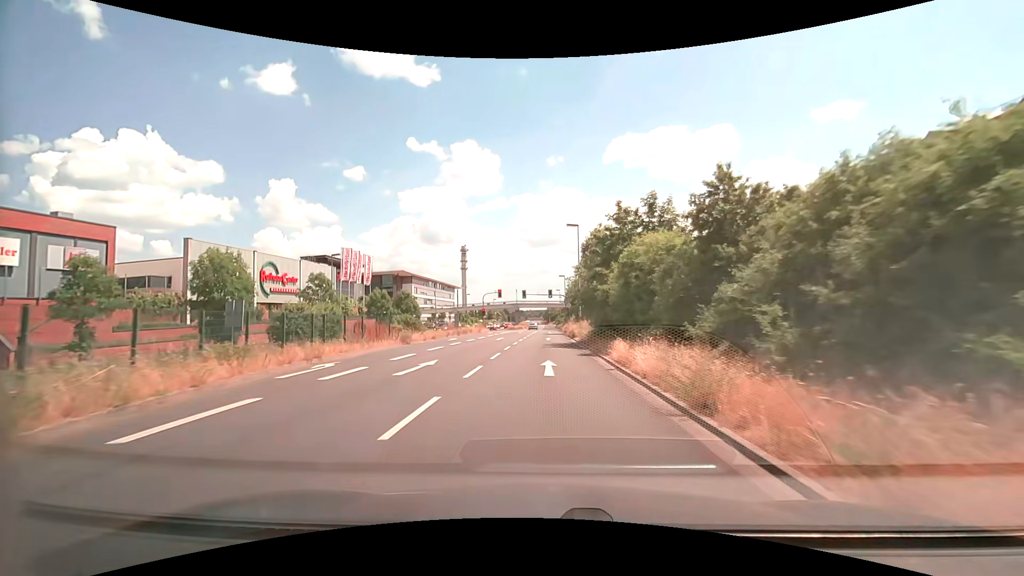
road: primary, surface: asphalt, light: Day
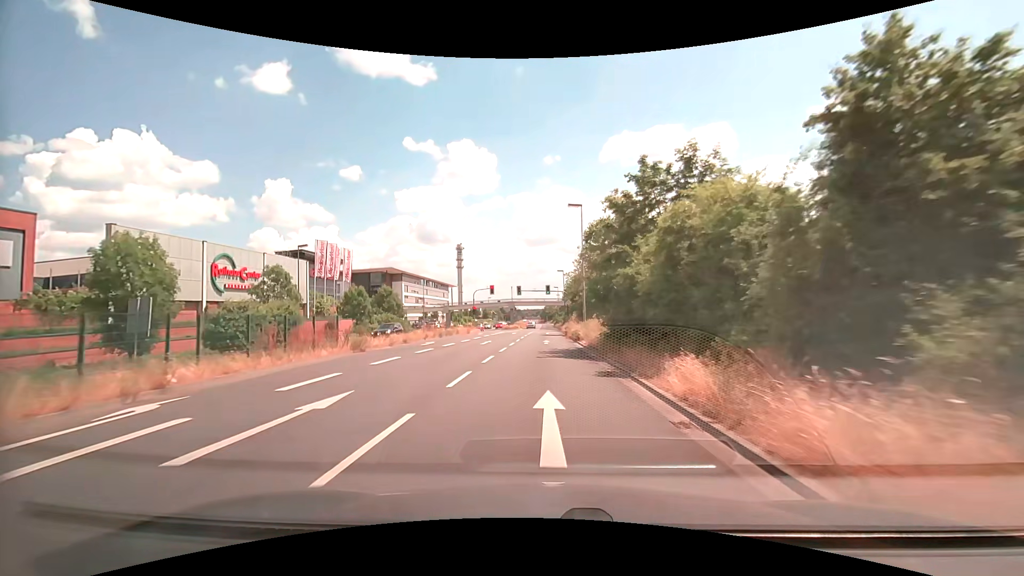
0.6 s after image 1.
(0.0, +7.6) m; 0°
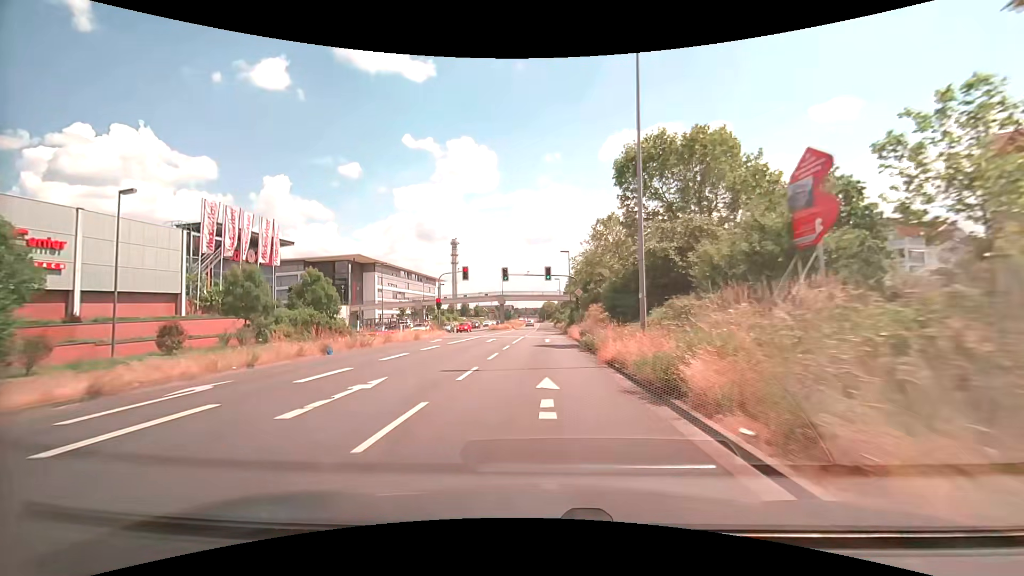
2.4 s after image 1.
(-0.1, +22.8) m; -1°
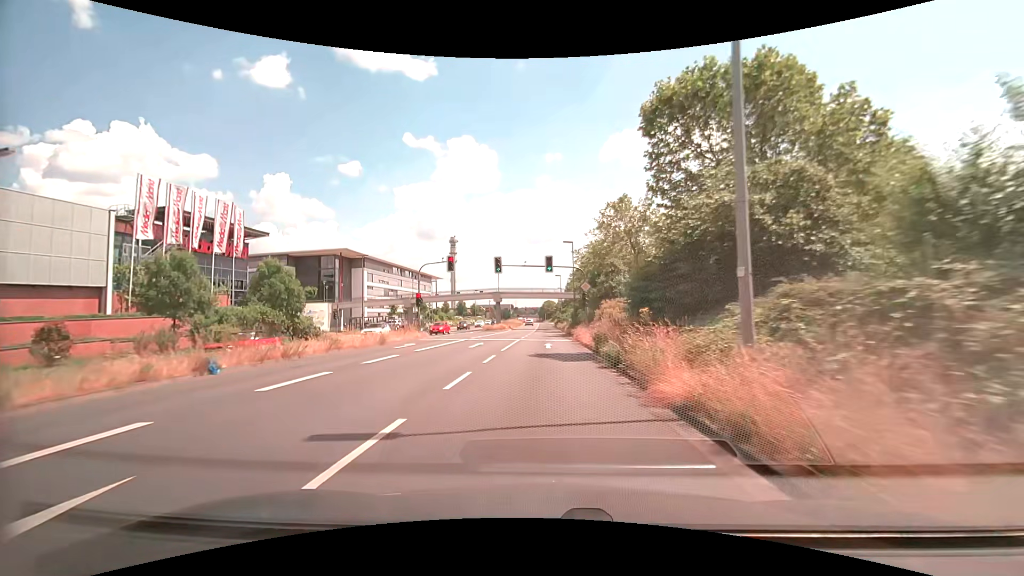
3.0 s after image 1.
(+0.1, +7.6) m; +1°
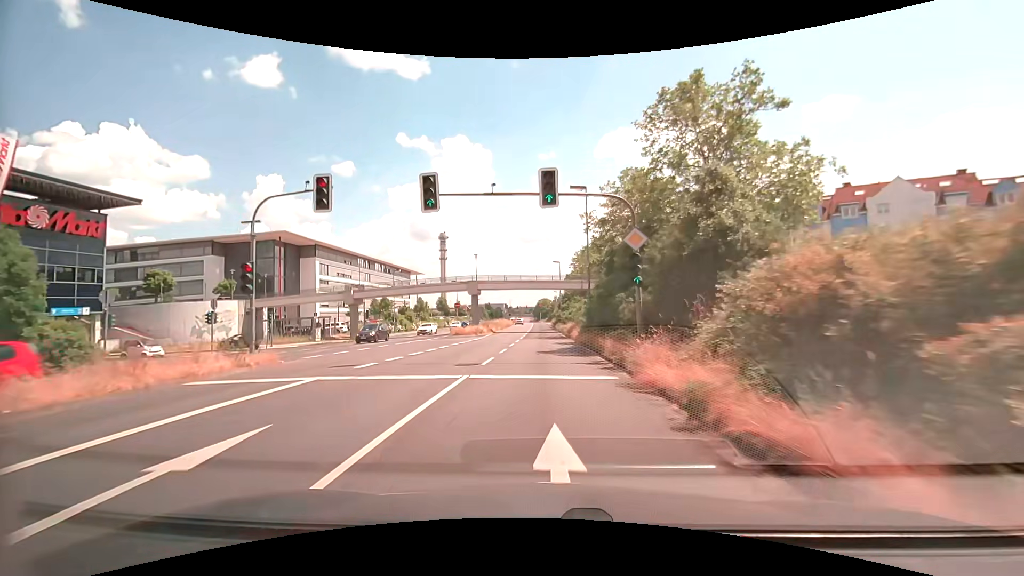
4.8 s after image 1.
(-0.2, +22.7) m; 0°
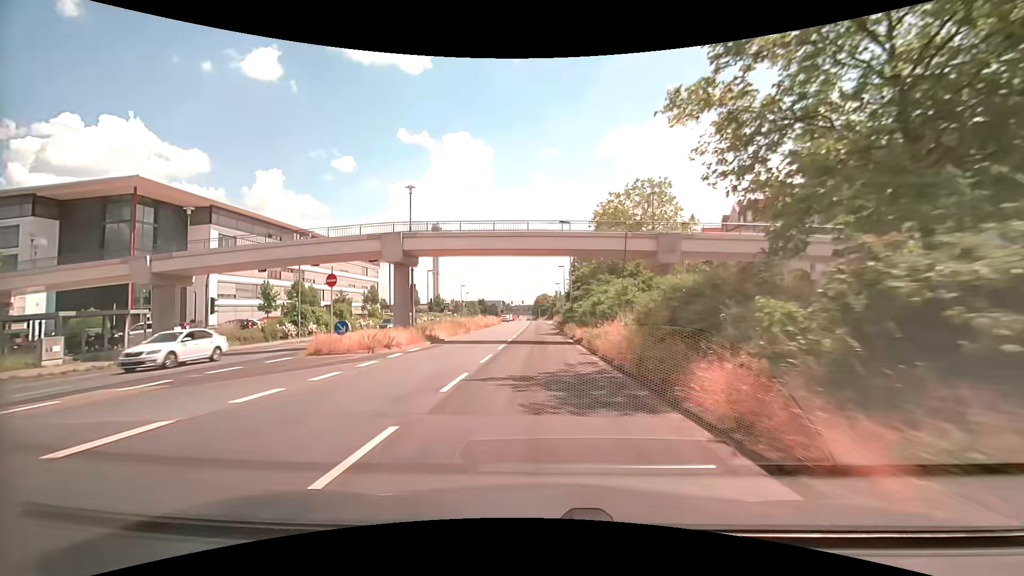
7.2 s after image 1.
(+0.1, +30.2) m; 0°
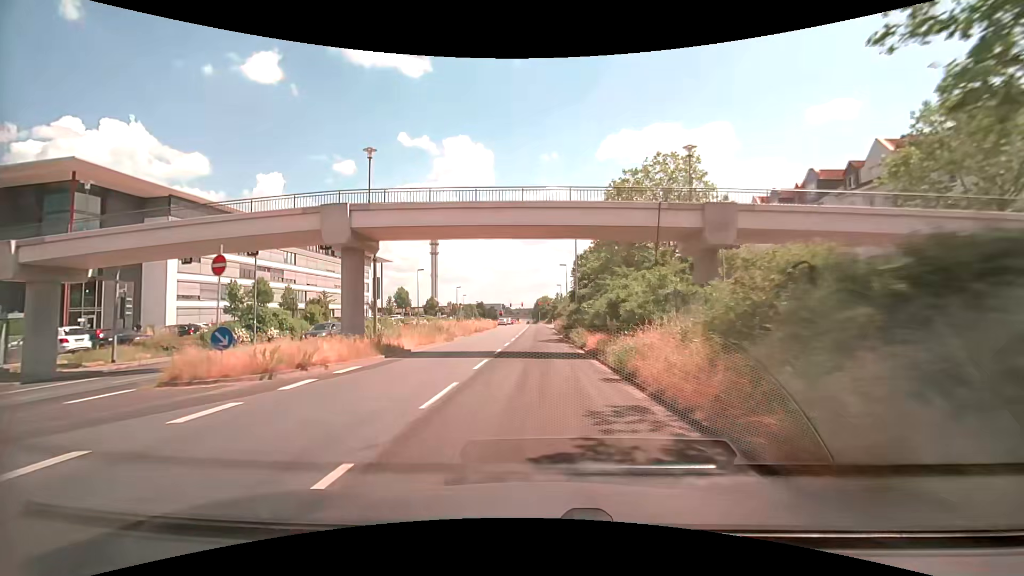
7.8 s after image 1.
(0.0, +7.4) m; 0°
(0, +10) (0, +20) (0, +30) (0, +40) (0, +50) (-1, +60) (-1, +70) (-1, +80) (-1, +90) (-1, +100) m
